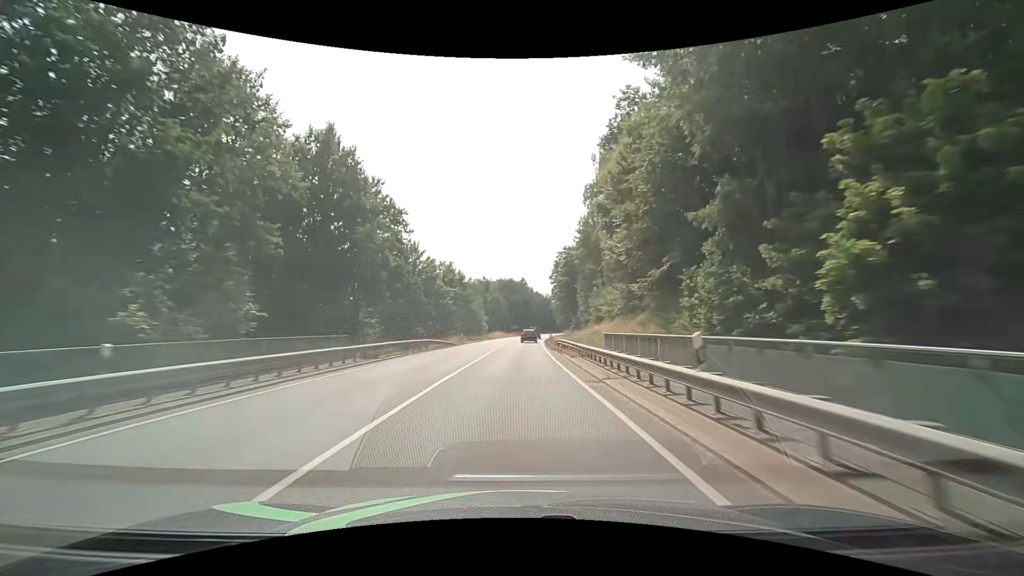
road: secondary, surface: asphalt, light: Day
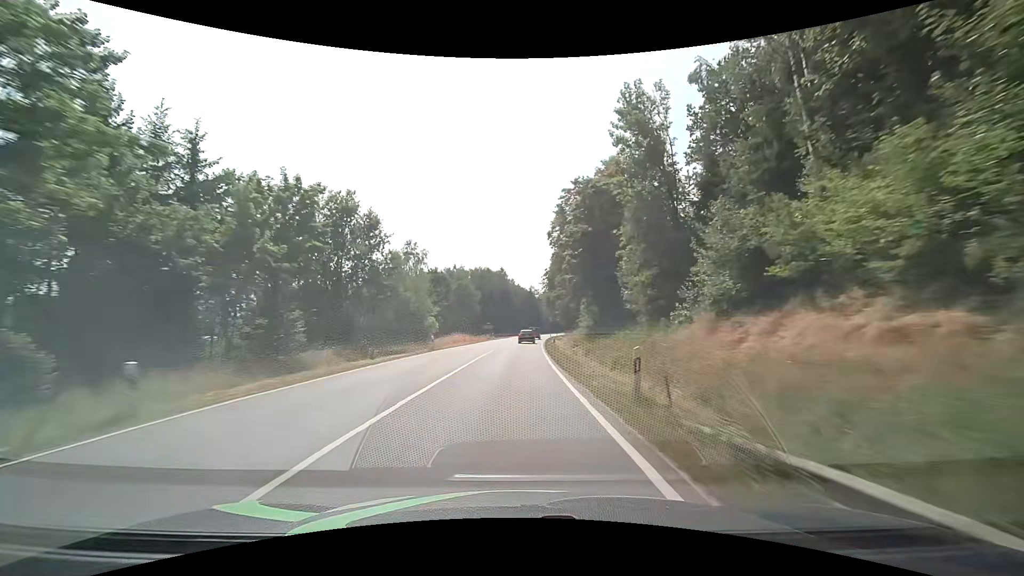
(+0.7, +40.6) m; +2°
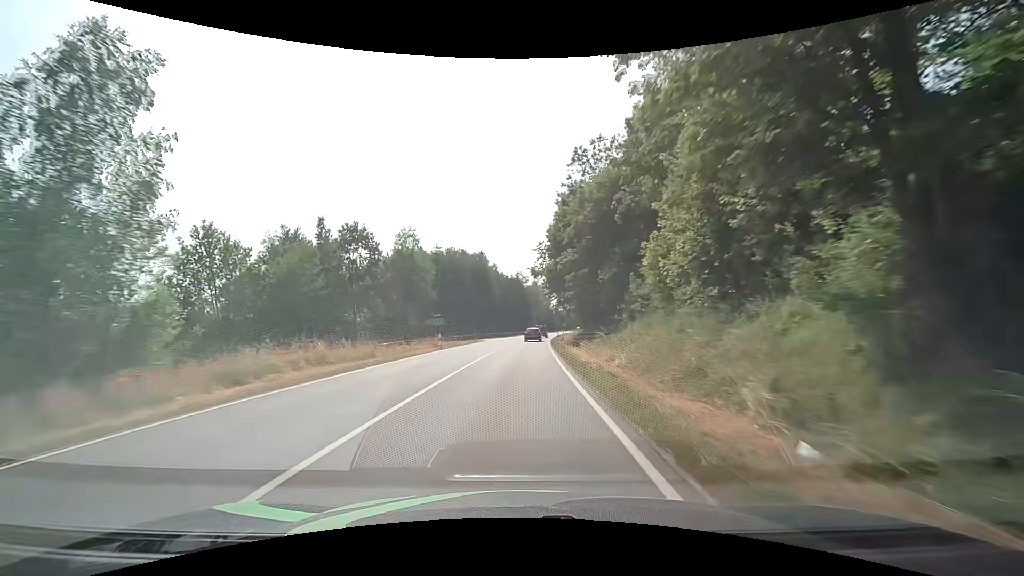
(+0.8, +40.5) m; +2°
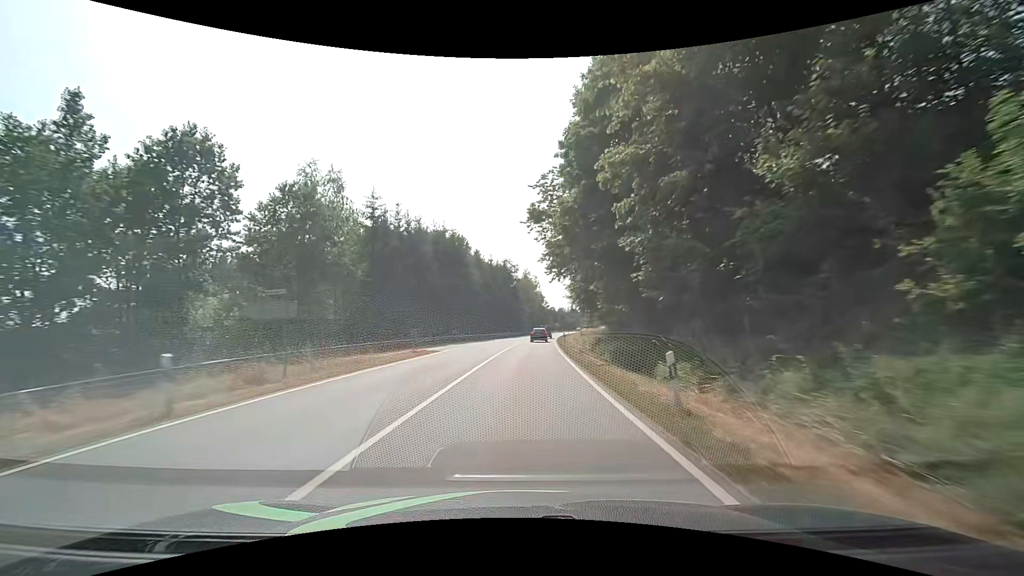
(+0.3, +26.9) m; +1°
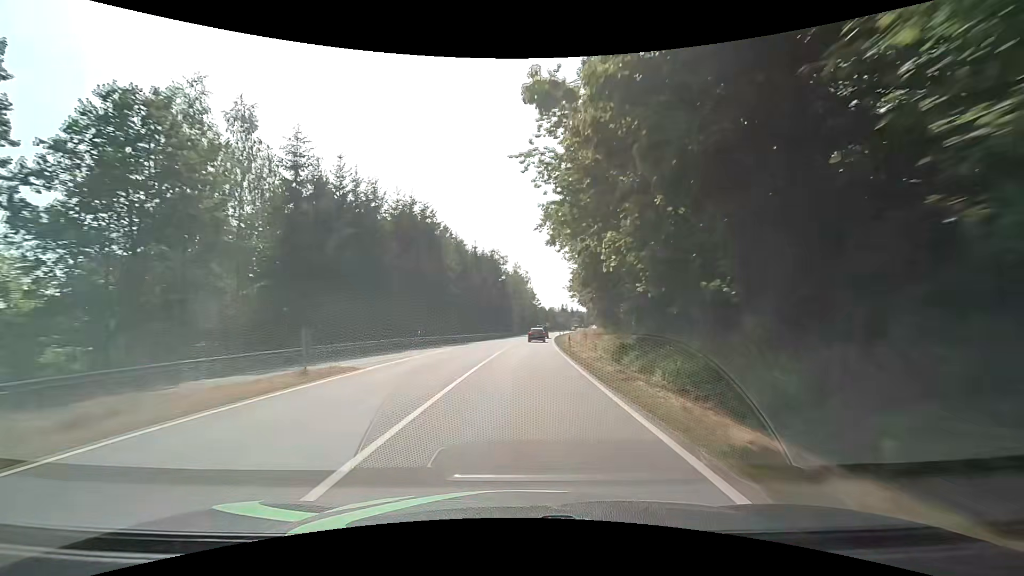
(+0.1, +13.4) m; +1°
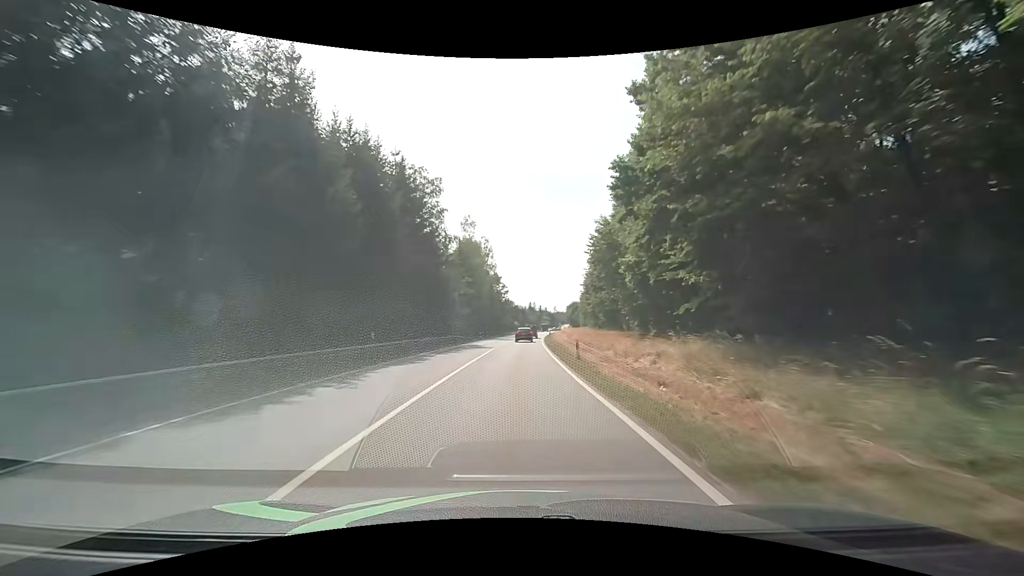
(+1.8, +52.9) m; +4°
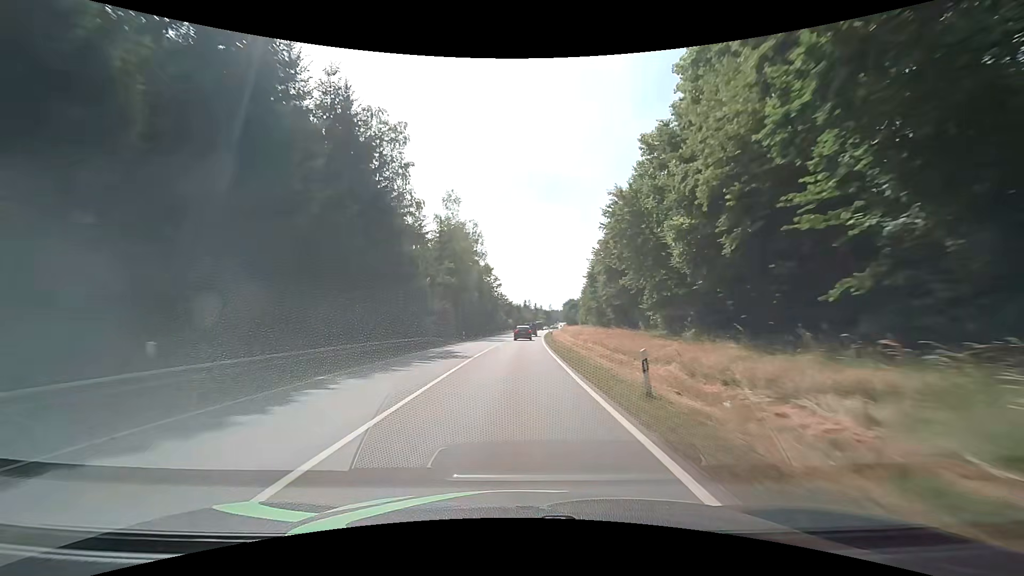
(+0.1, +13.1) m; +1°
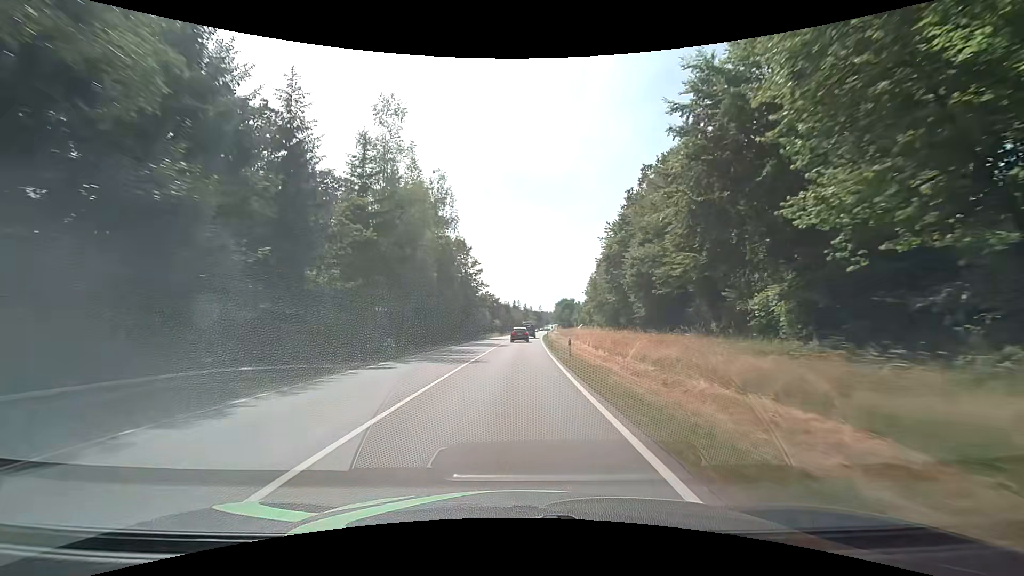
(+0.3, +26.0) m; +1°
(0, +10) (0, +20) (0, +30) (+1, +40) (+1, +50) (+1, +60) (+2, +70) (+2, +80) (+3, +90) (+4, +100) m
